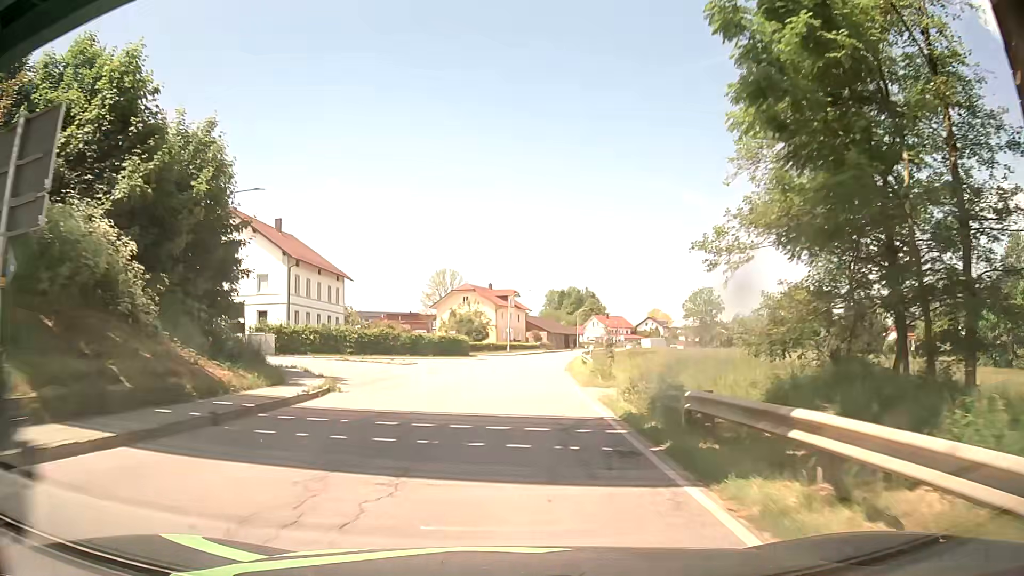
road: secondary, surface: asphalt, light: Day
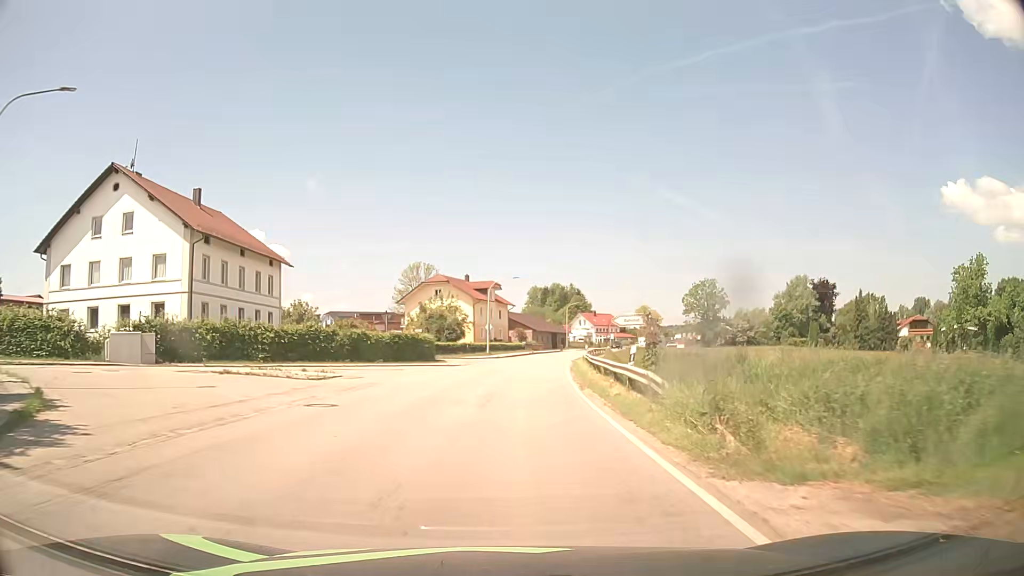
(+0.2, +15.2) m; +1°
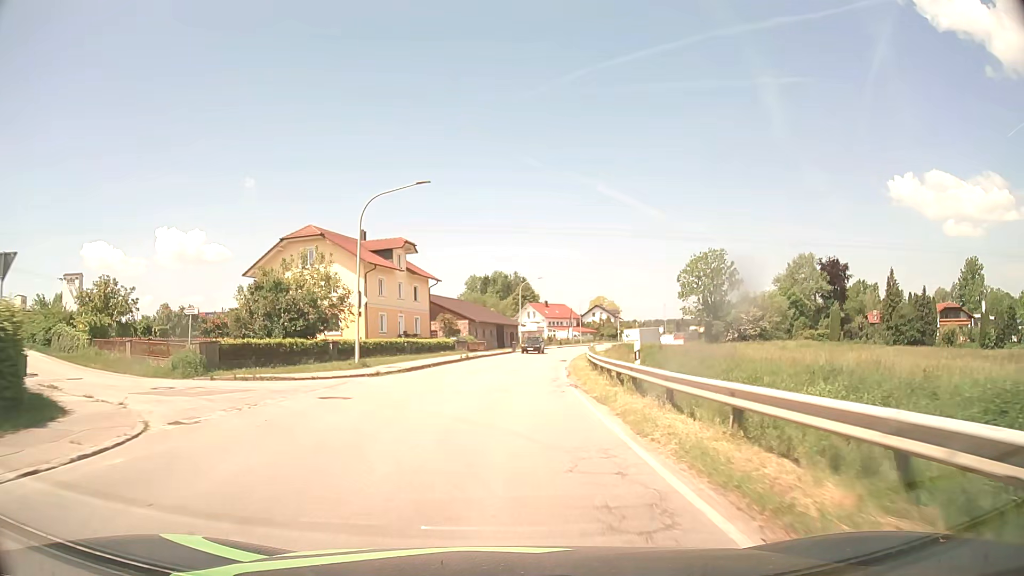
(+2.0, +38.1) m; +6°
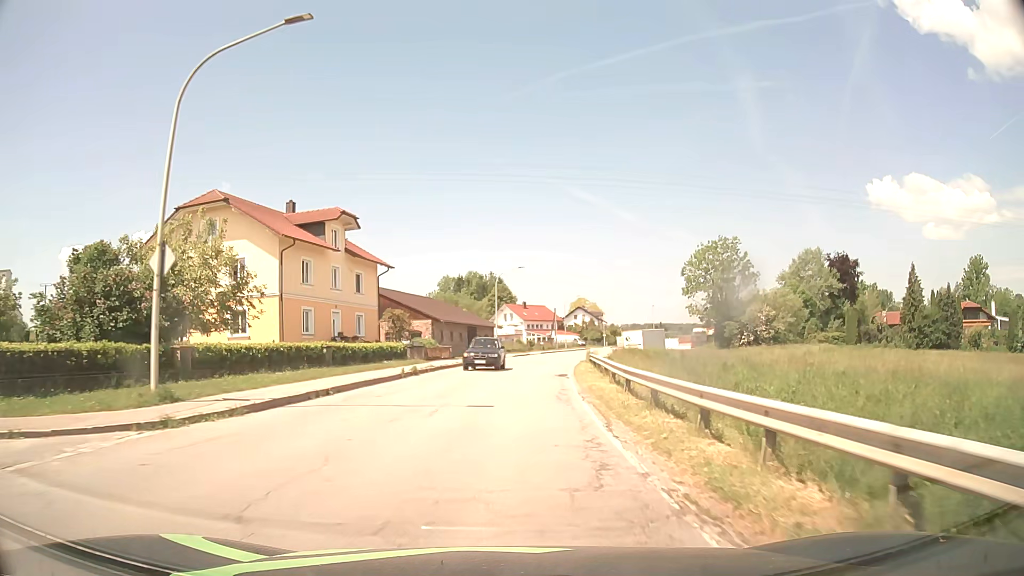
(+0.2, +15.2) m; +2°
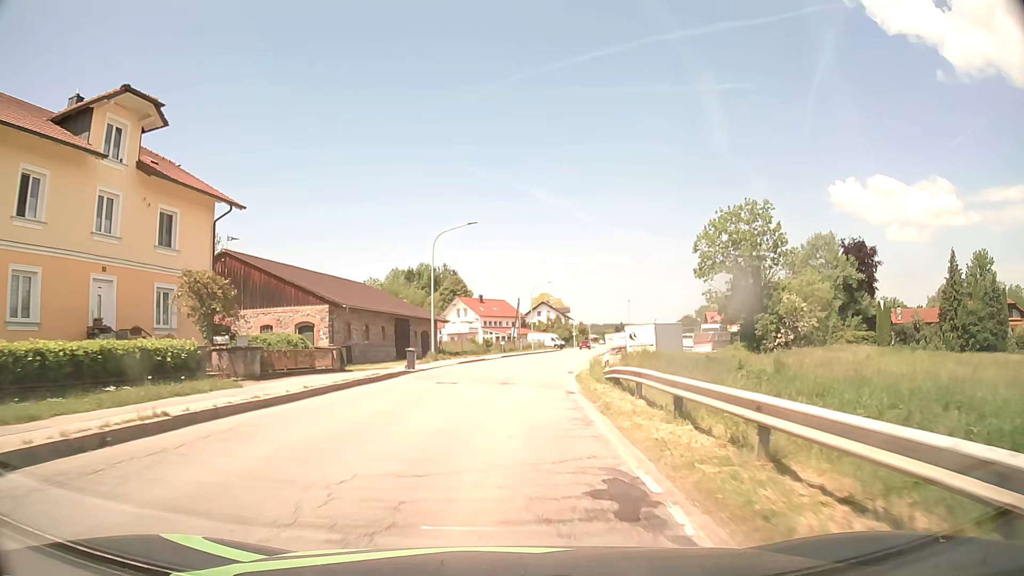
(+0.9, +22.9) m; +4°
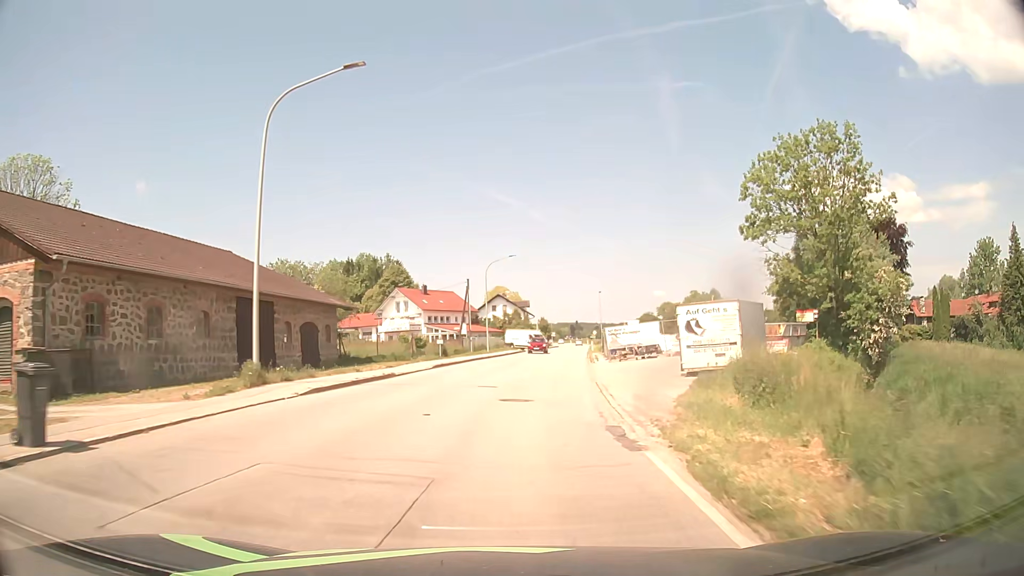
(+0.7, +23.4) m; +4°
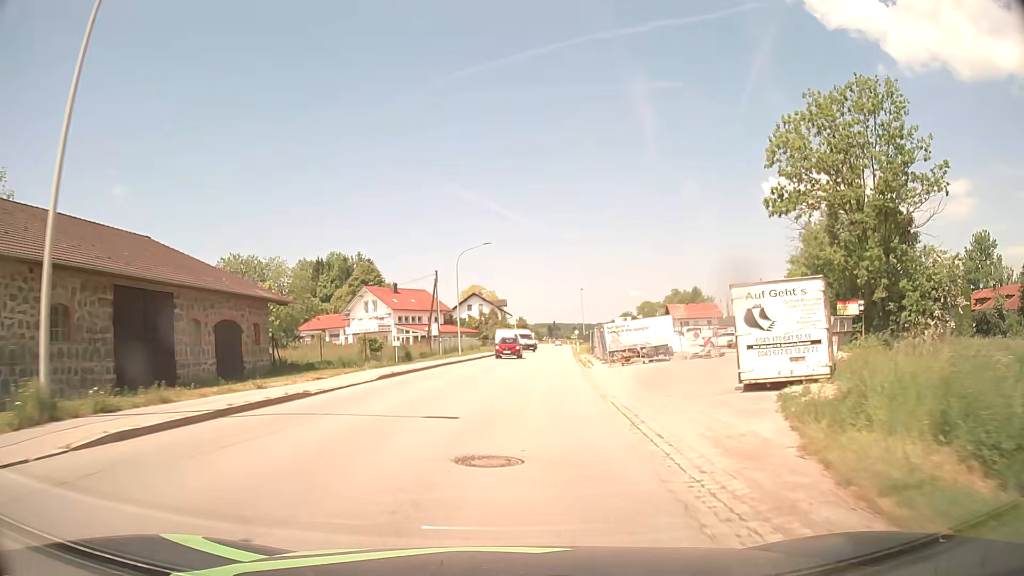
(+0.1, +7.8) m; +2°
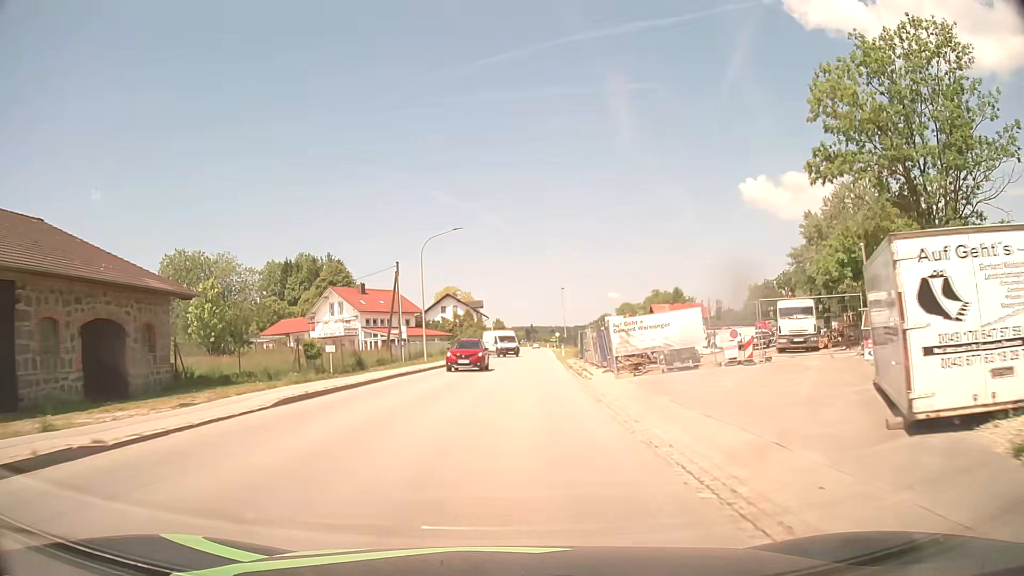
(+0.2, +7.8) m; +2°
(0, +10) (+1, +20) (+1, +30) (+2, +40) (+3, +50) (+3, +60) (+4, +70) (+5, +80) (+5, +90) (+6, +100) m
